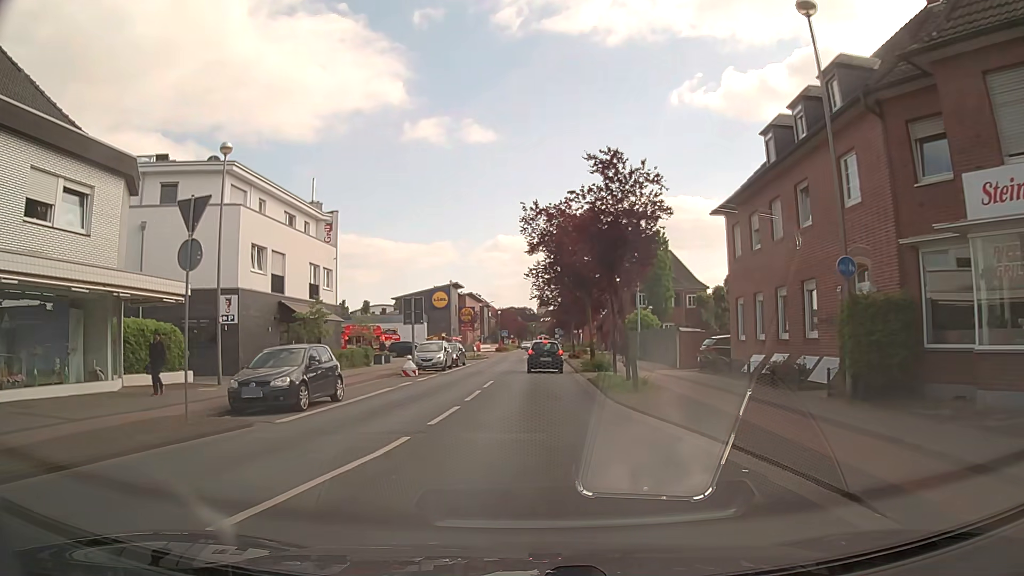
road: tertiary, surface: asphalt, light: Day
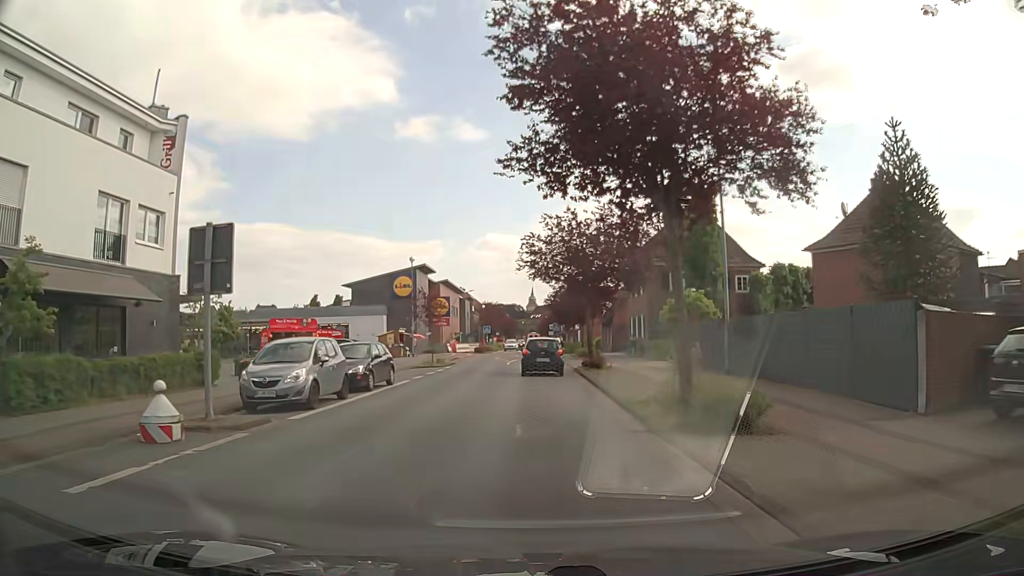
(+0.1, +20.8) m; +1°
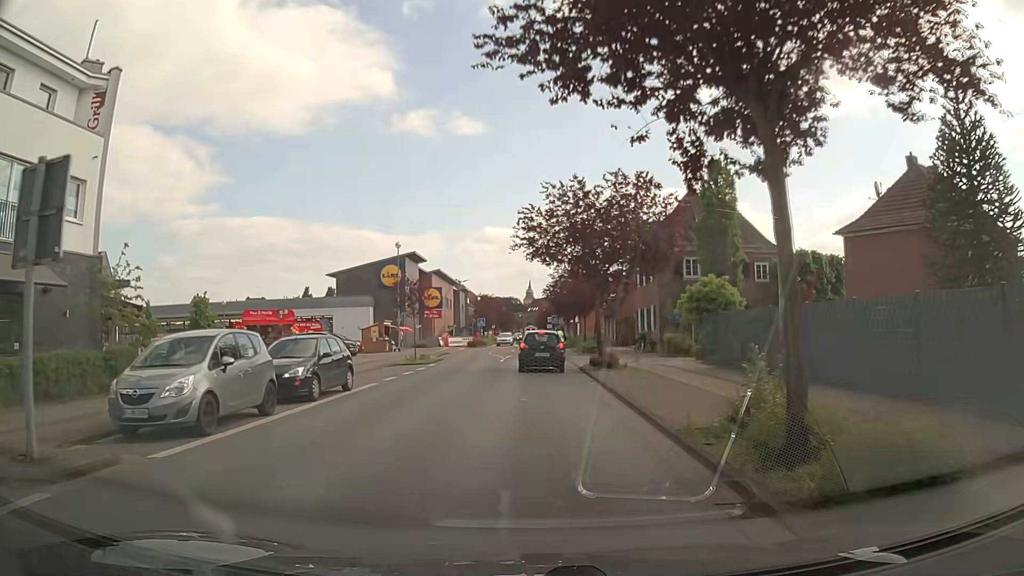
(0.0, +5.1) m; 0°
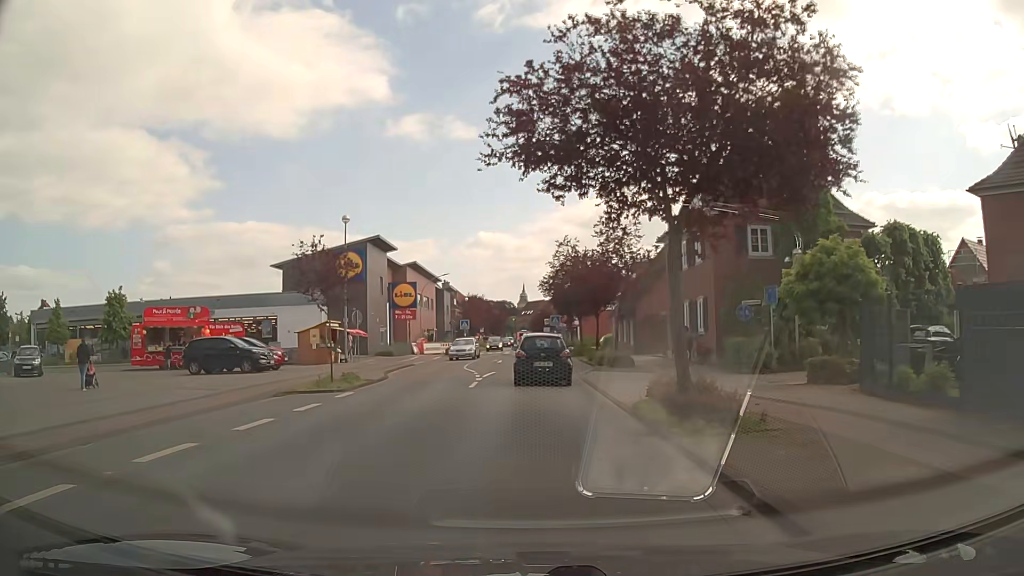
(+0.2, +14.1) m; +1°
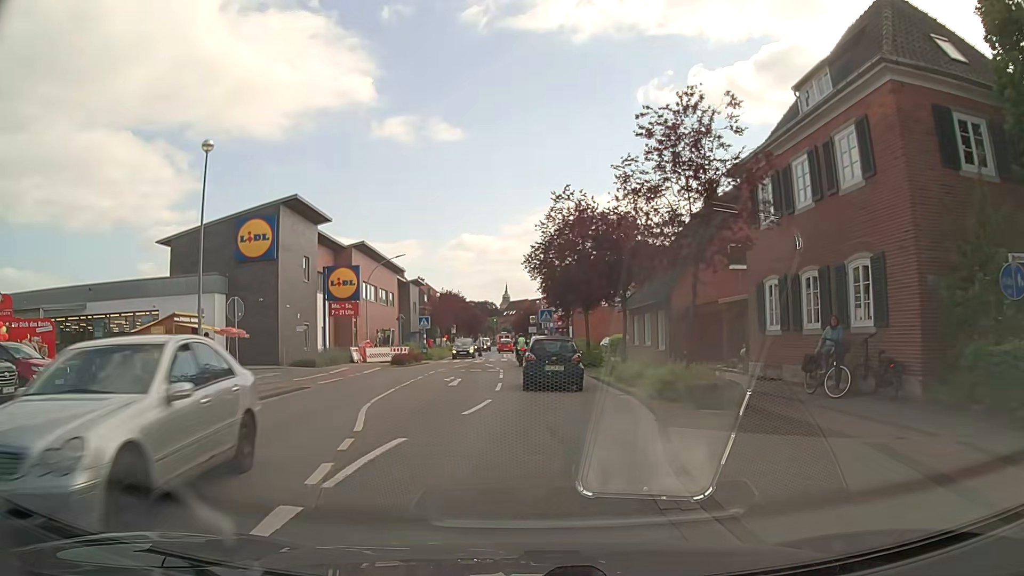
(+0.1, +16.7) m; +1°
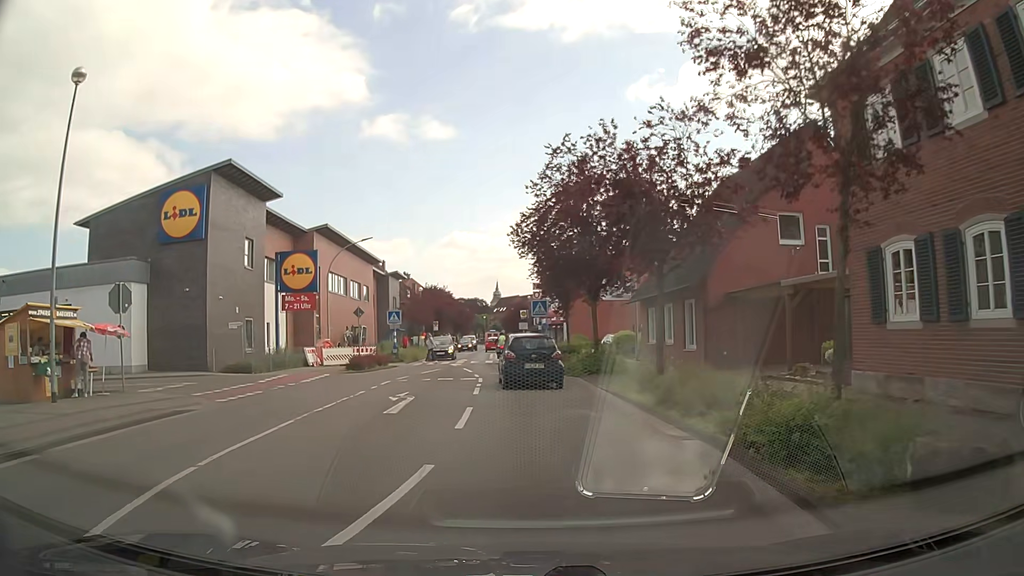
(+0.1, +8.0) m; +1°
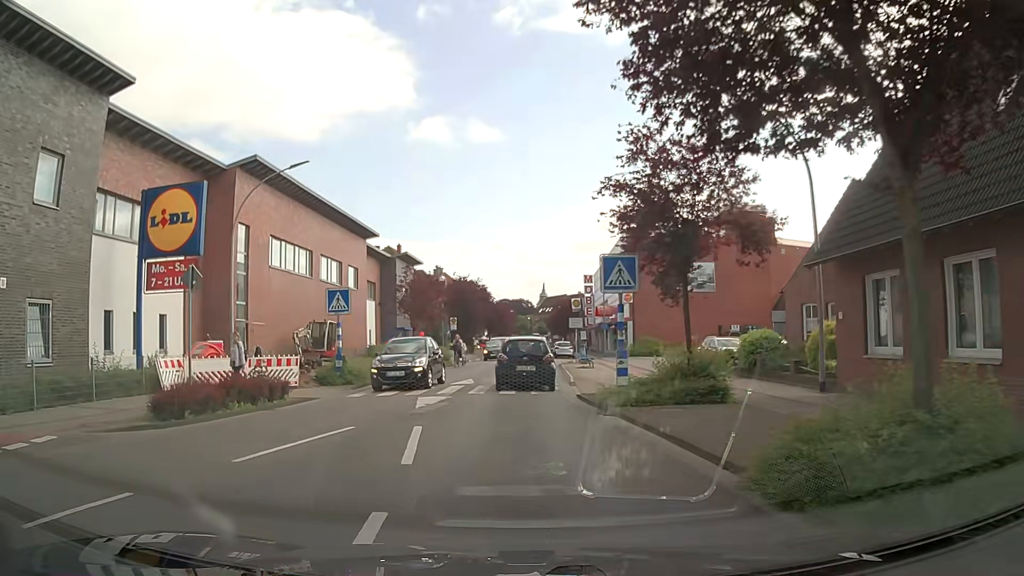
(-0.4, +19.7) m; -4°
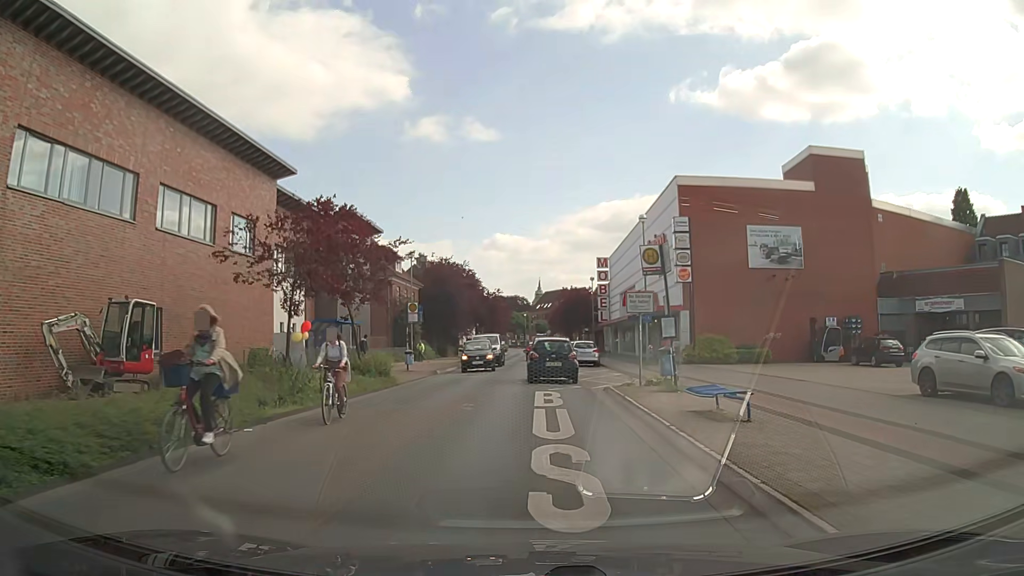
(-0.4, +19.9) m; +1°
(0, +10) (0, +20) (0, +30) (0, +40) (0, +50) (0, +60) (+1, +70) (+1, +80) (+1, +90) (+1, +100) m
